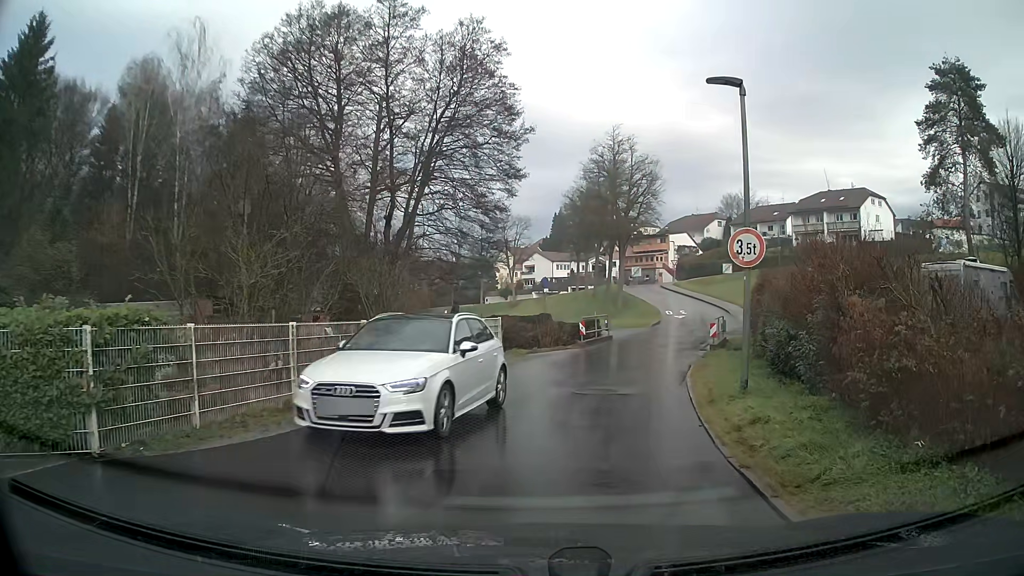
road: residential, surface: asphalt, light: Day
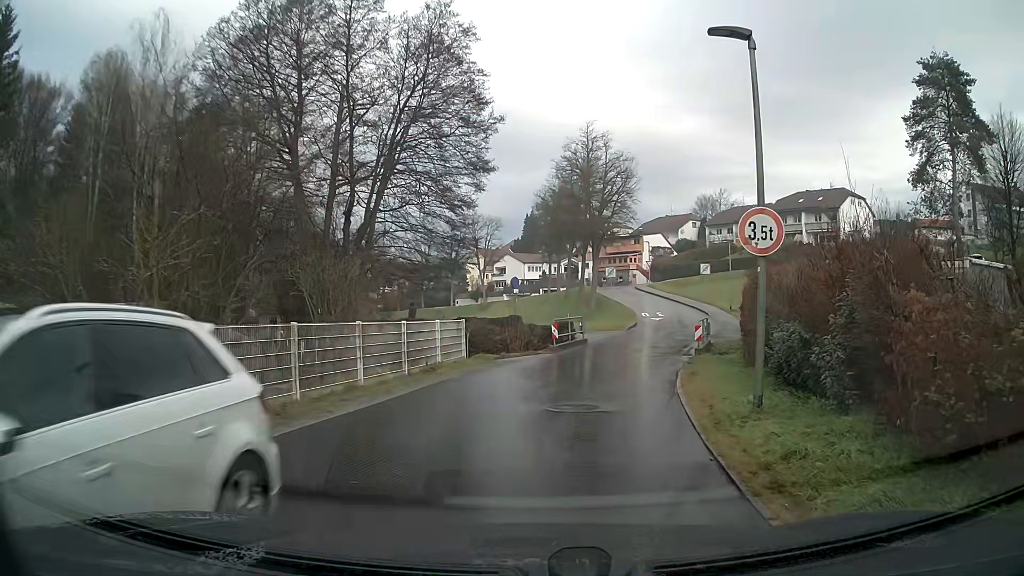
(0.0, +2.3) m; +2°
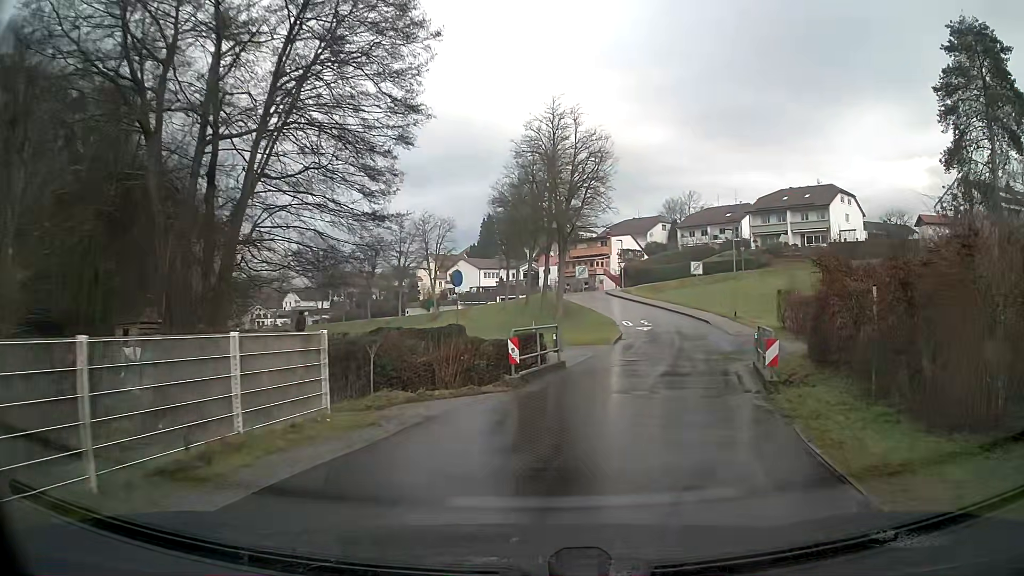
(+0.4, +10.7) m; +6°
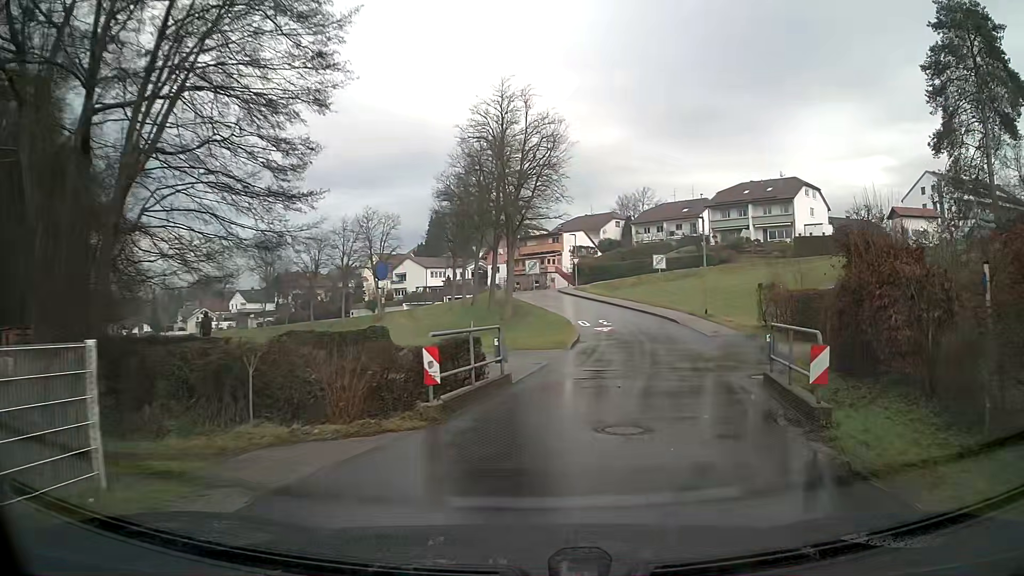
(+0.2, +4.4) m; +4°
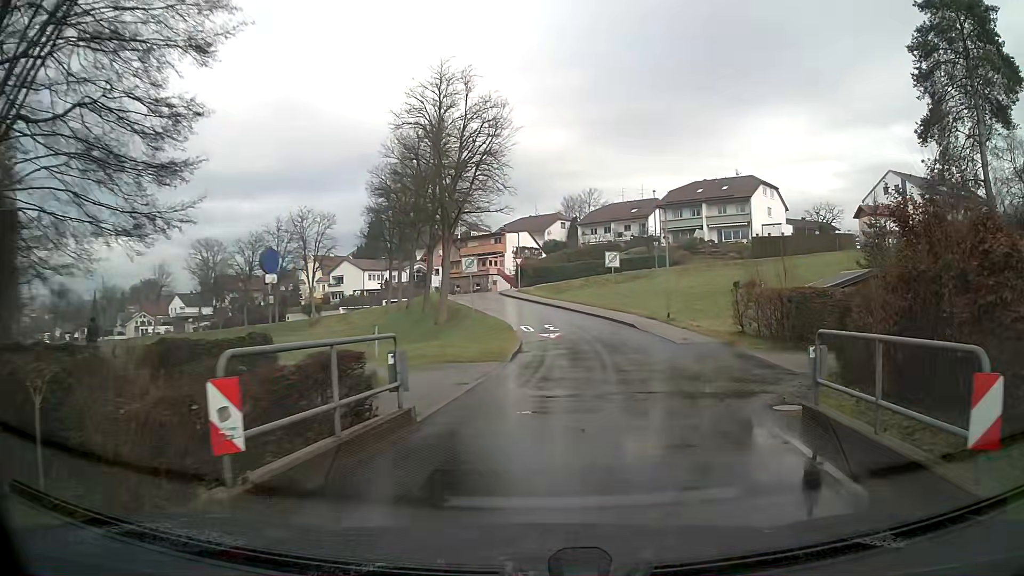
(+0.2, +4.6) m; +5°
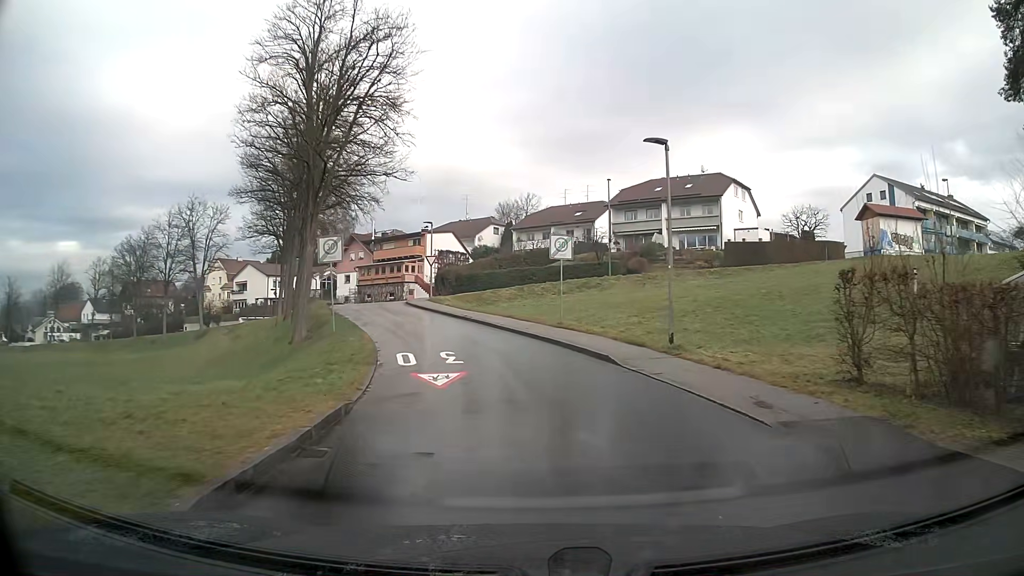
(+0.6, +14.3) m; +3°
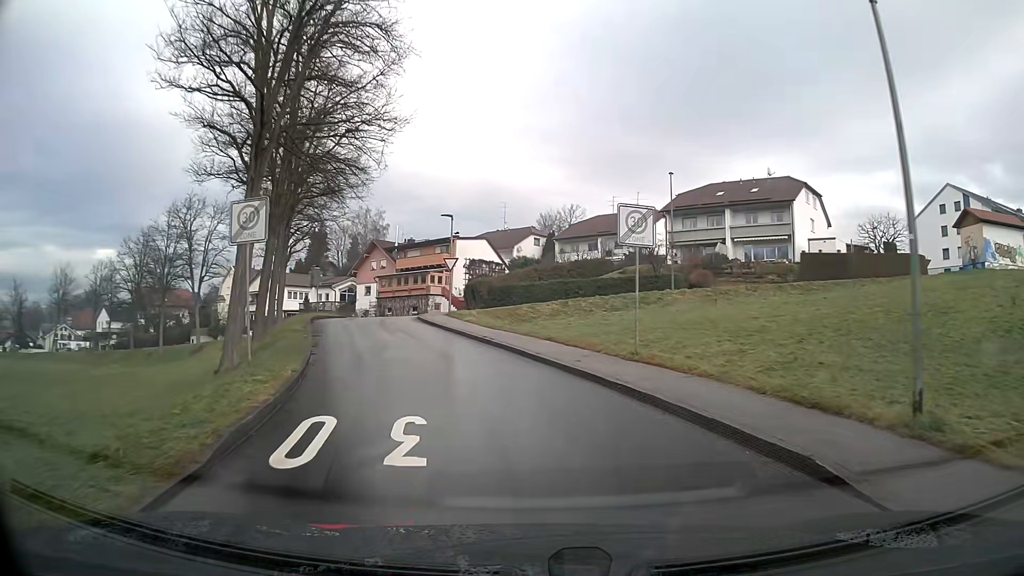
(-0.3, +9.6) m; -5°
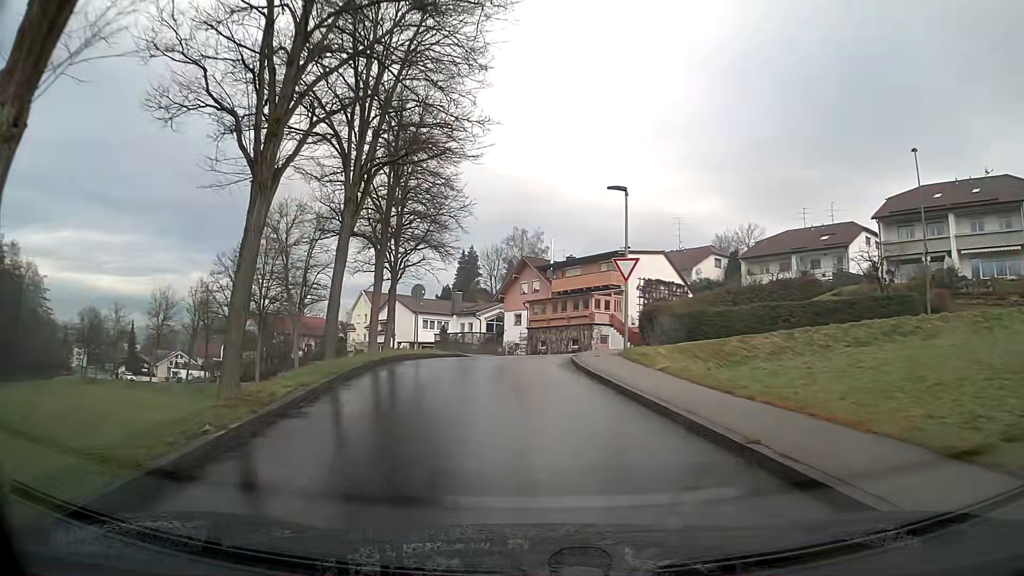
(-1.6, +13.8) m; -13°
(0, +10) (0, +20) (+3, +29) (+12, +33) (+21, +29) (+31, +24) (+40, +21) (+50, +19) (+60, +17) (+70, +17) m
